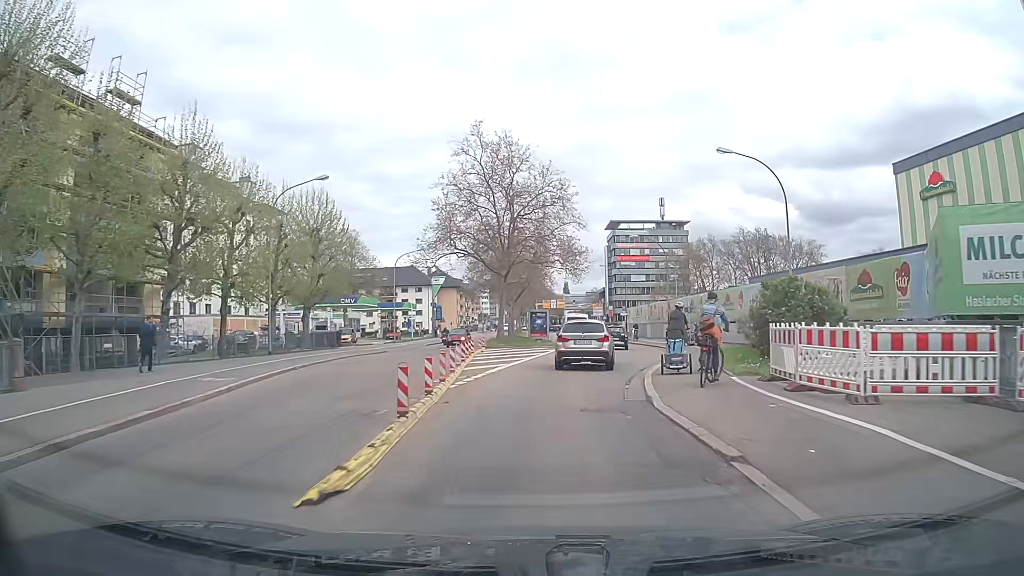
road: secondary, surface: asphalt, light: Day
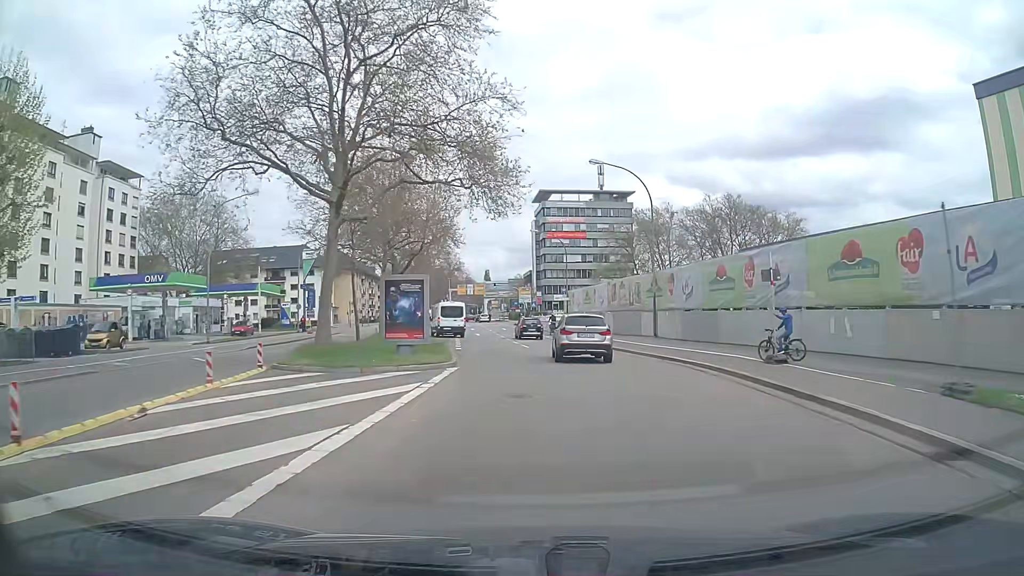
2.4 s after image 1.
(+2.0, +27.3) m; +7°
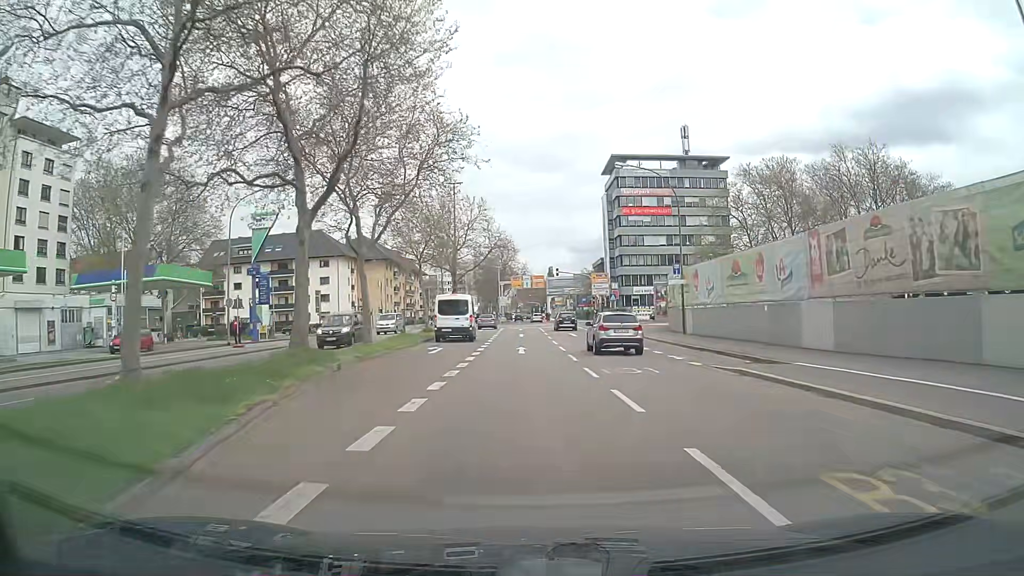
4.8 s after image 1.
(-1.3, +29.1) m; -5°
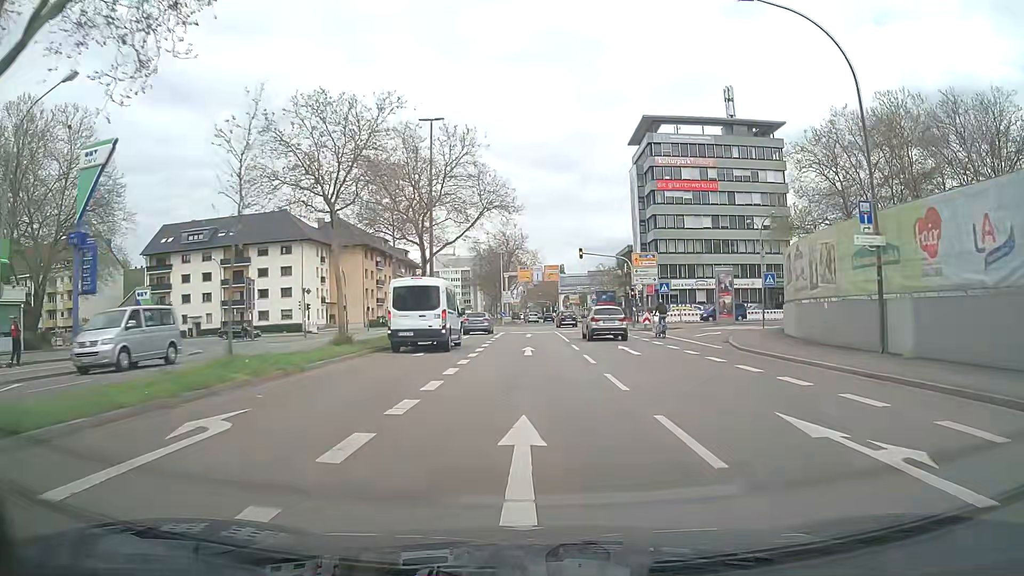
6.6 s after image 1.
(-0.3, +21.9) m; -1°
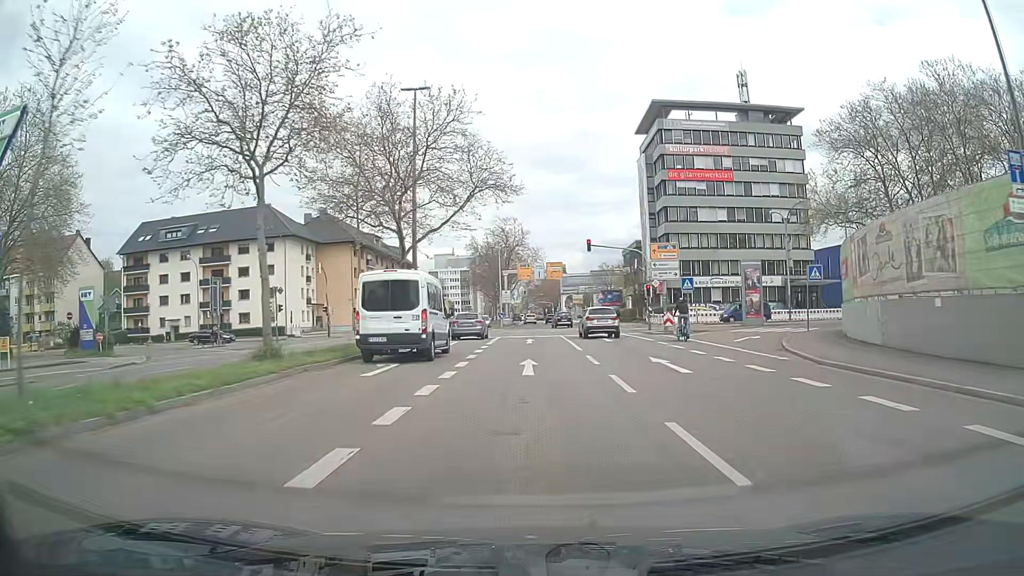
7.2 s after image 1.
(0.0, +6.6) m; 0°
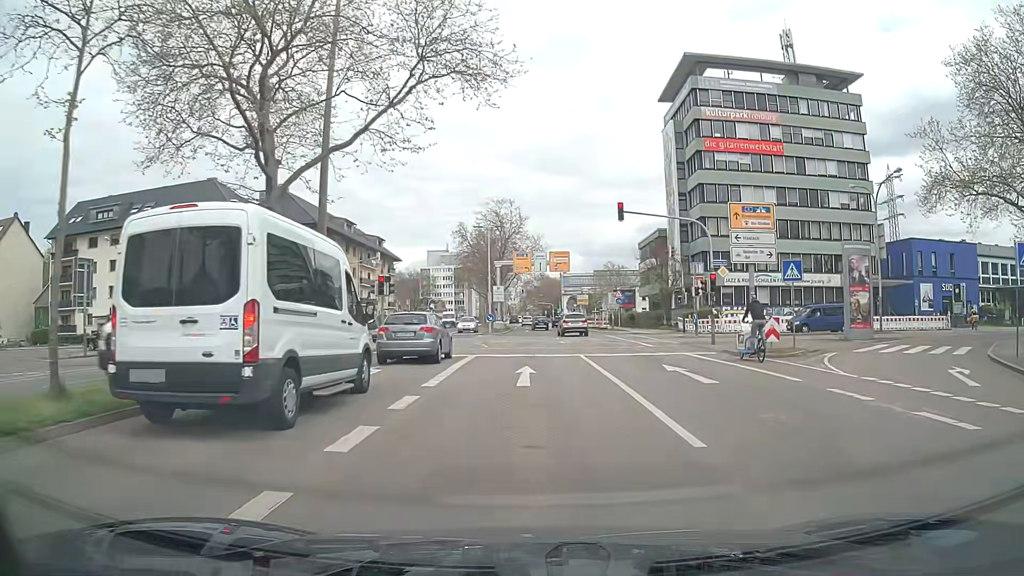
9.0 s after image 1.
(-0.1, +16.4) m; +1°
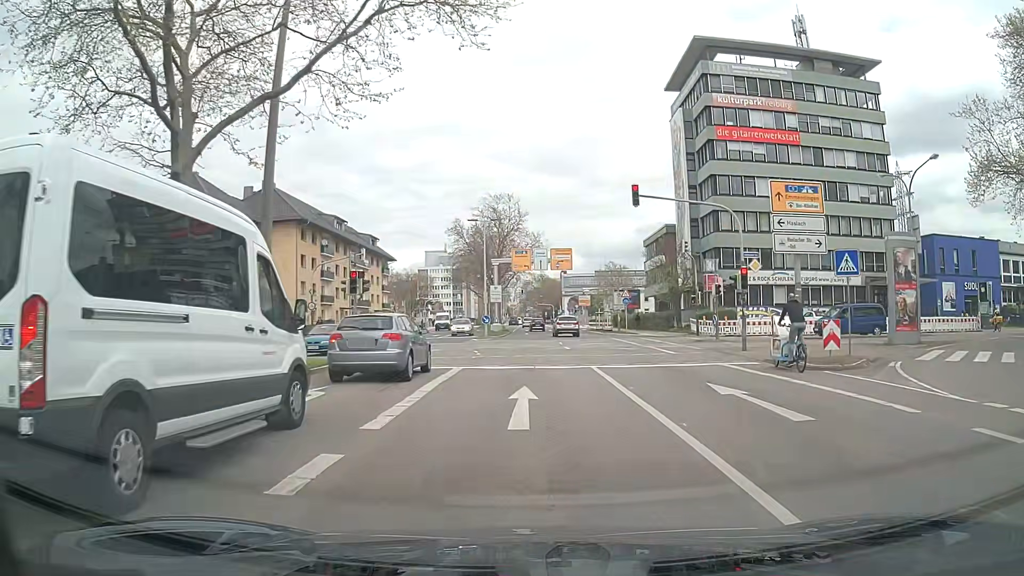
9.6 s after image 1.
(-0.1, +4.4) m; -1°
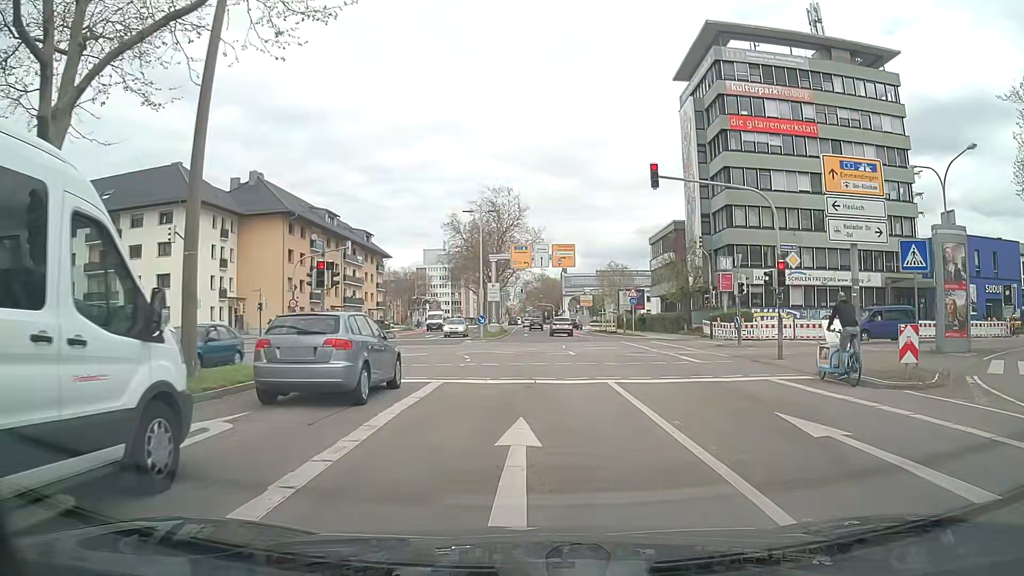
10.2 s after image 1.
(0.0, +3.7) m; 0°
